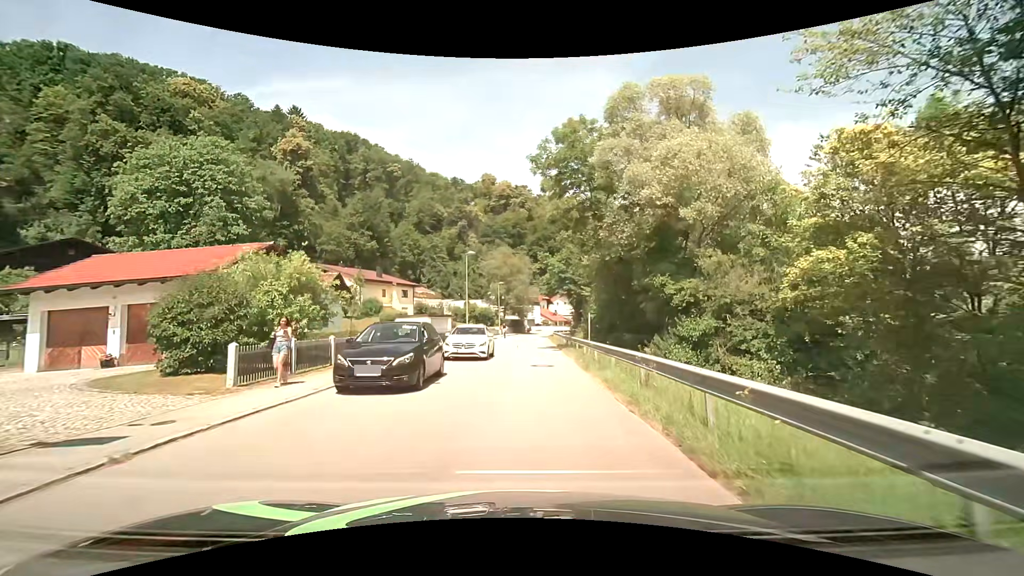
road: residential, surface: asphalt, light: Day
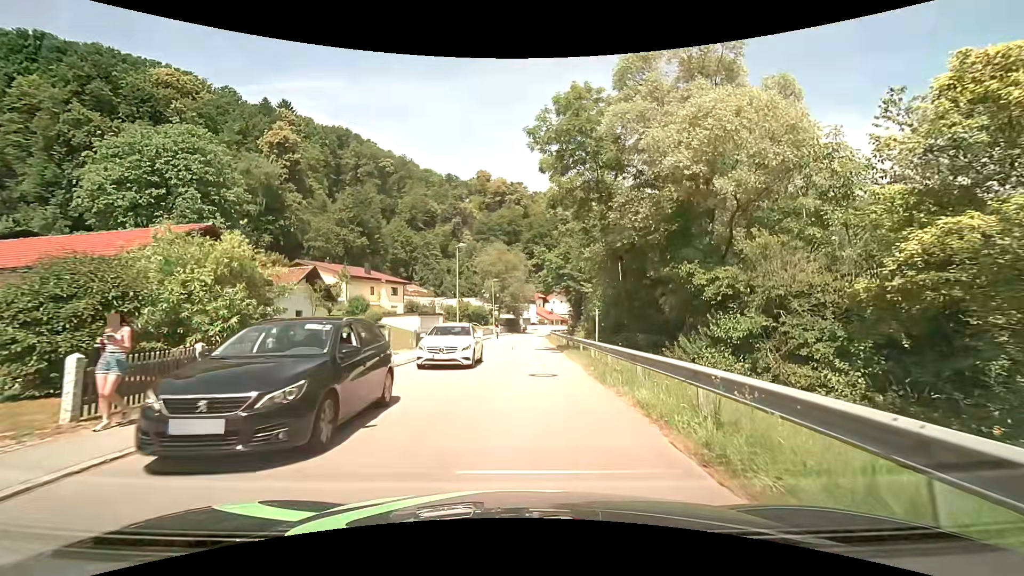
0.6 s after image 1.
(0.0, +3.7) m; +1°
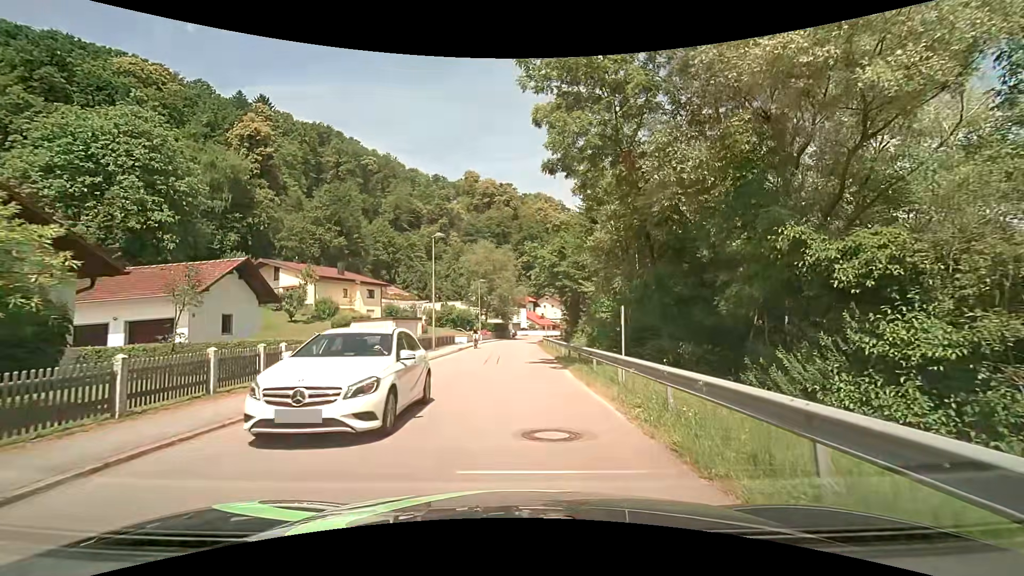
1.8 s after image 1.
(0.0, +6.9) m; +1°
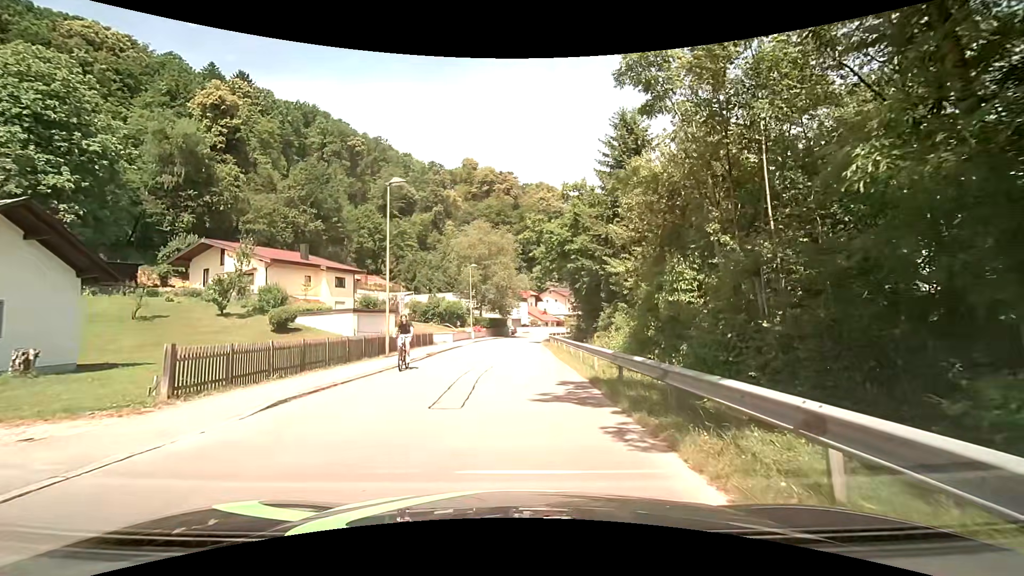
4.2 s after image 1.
(0.0, +12.2) m; -1°
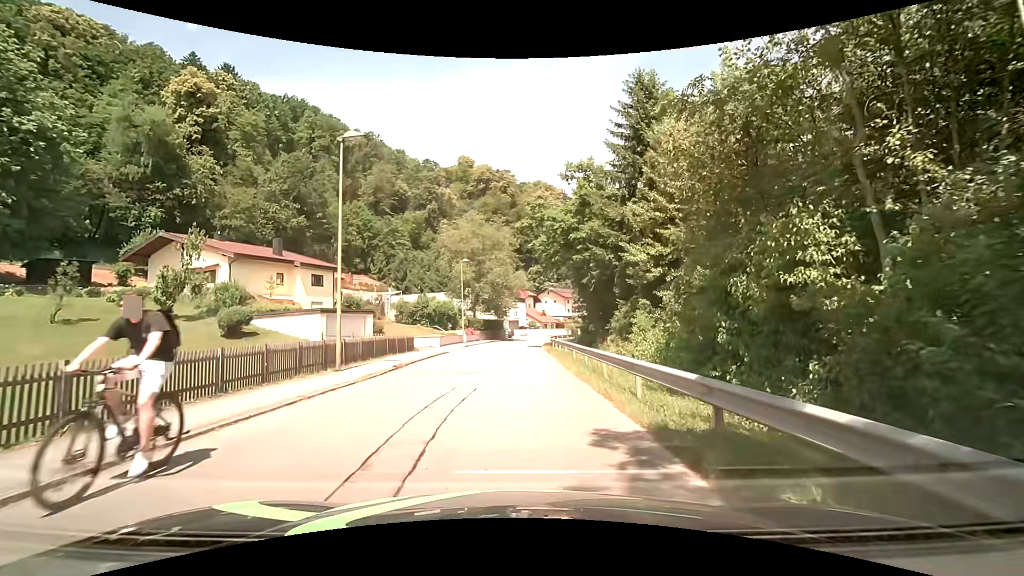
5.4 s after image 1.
(+0.1, +5.9) m; +2°
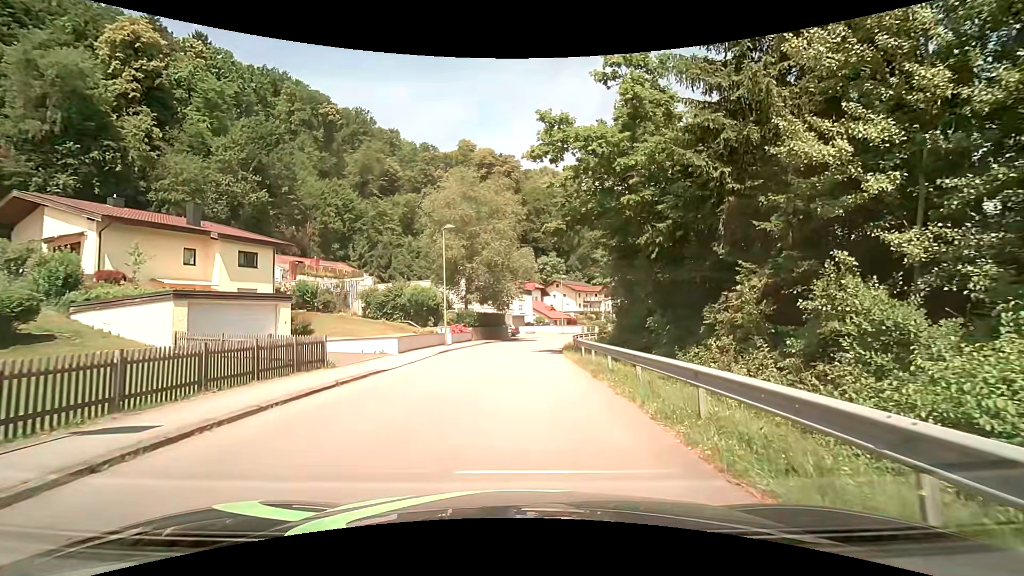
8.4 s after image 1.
(-0.5, +14.8) m; -1°
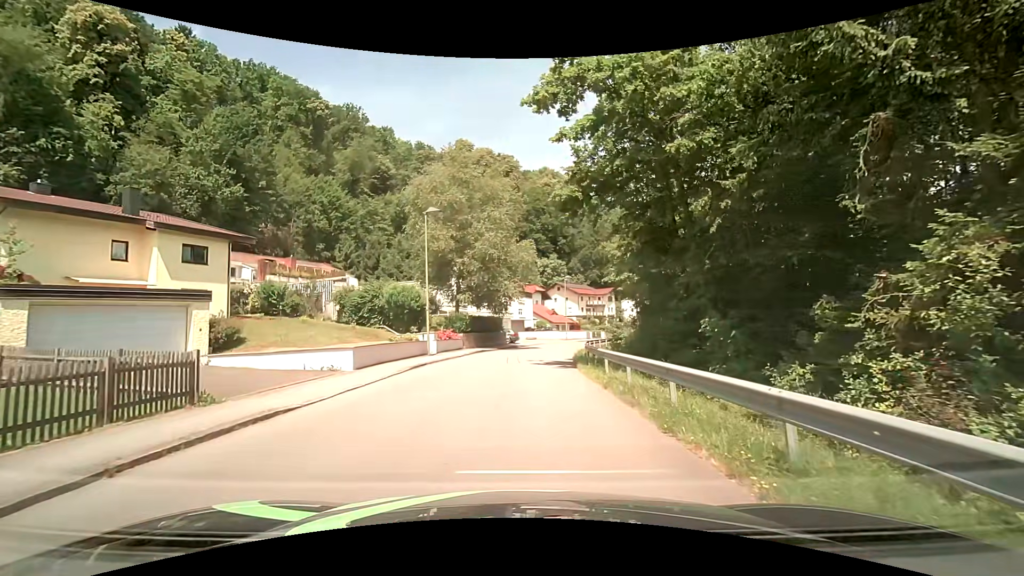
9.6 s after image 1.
(-0.1, +6.3) m; -1°
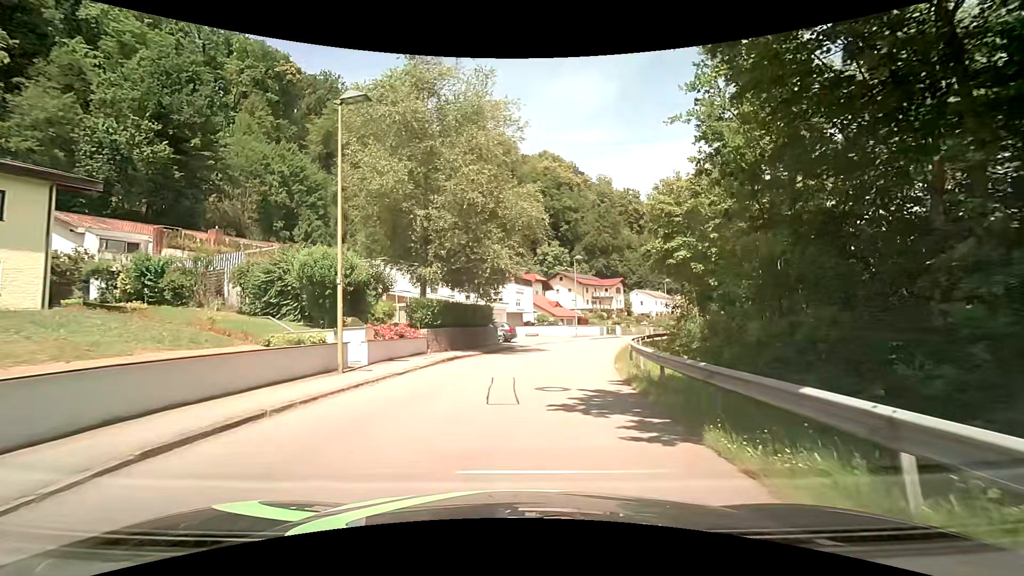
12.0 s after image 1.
(-0.1, +13.3) m; 0°
(0, +10) (+1, +20) (+3, +30) (+6, +39) (+10, +48) (+15, +57) (+21, +65) (+27, +73) (+33, +81) (+38, +90) m
